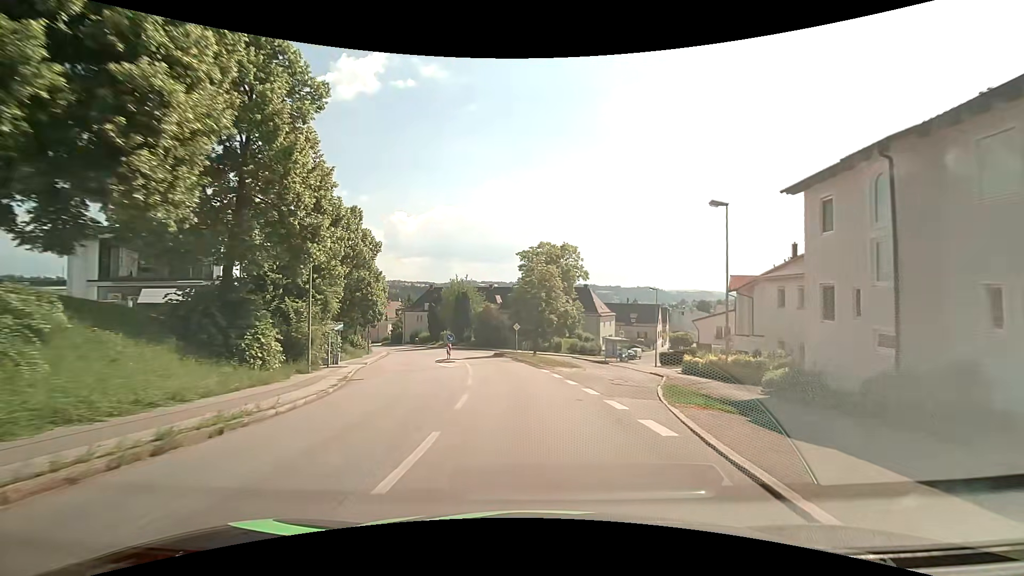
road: residential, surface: asphalt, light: Day
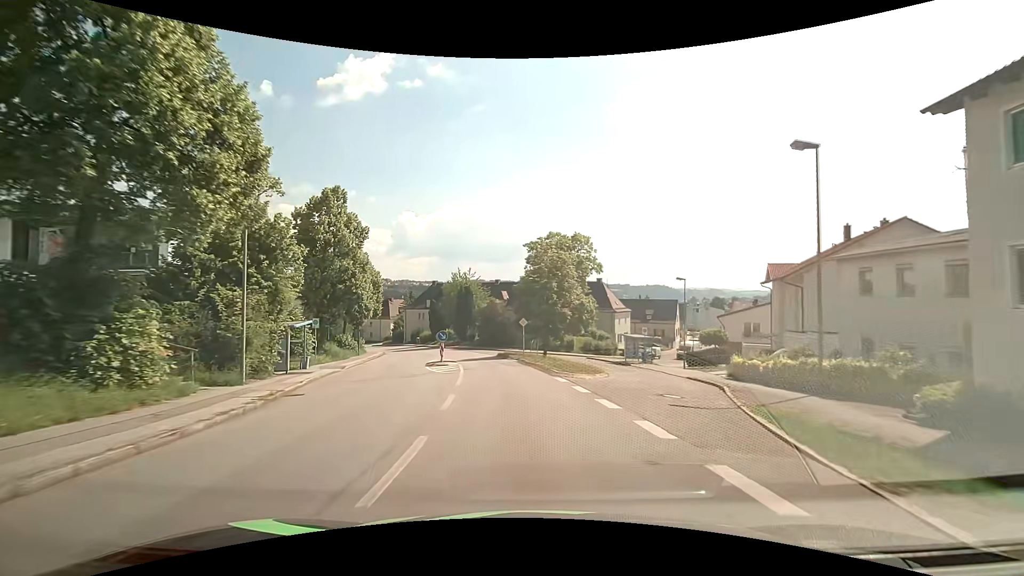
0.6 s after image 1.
(0.0, +6.3) m; -1°
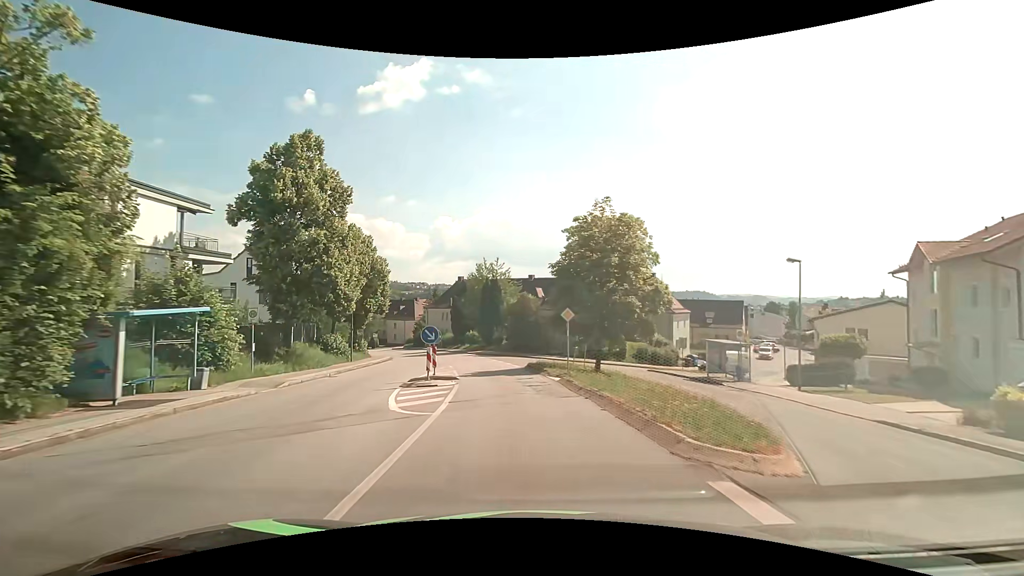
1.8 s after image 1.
(-0.4, +12.4) m; -3°
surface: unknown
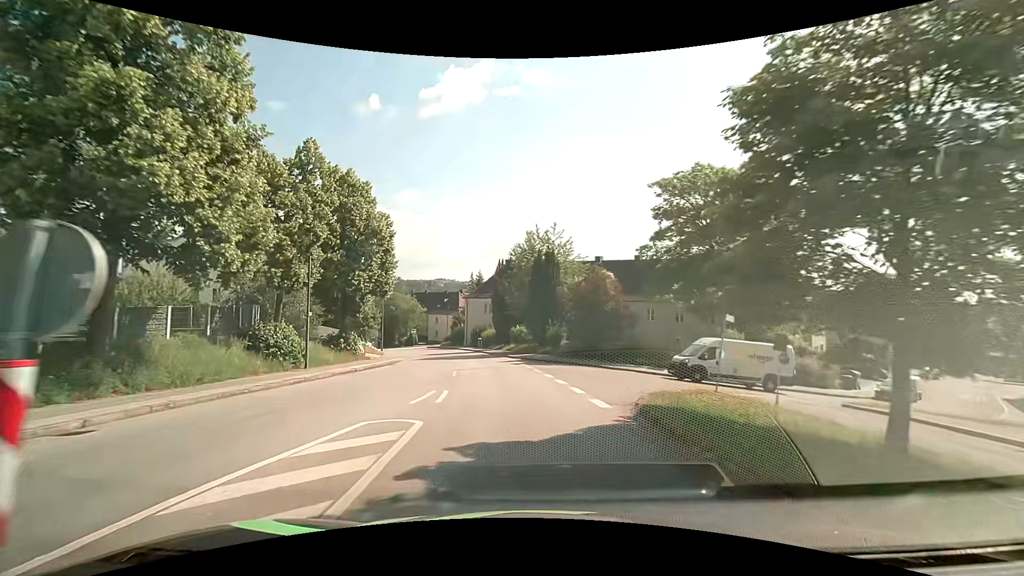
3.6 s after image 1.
(-1.2, +17.8) m; -9°
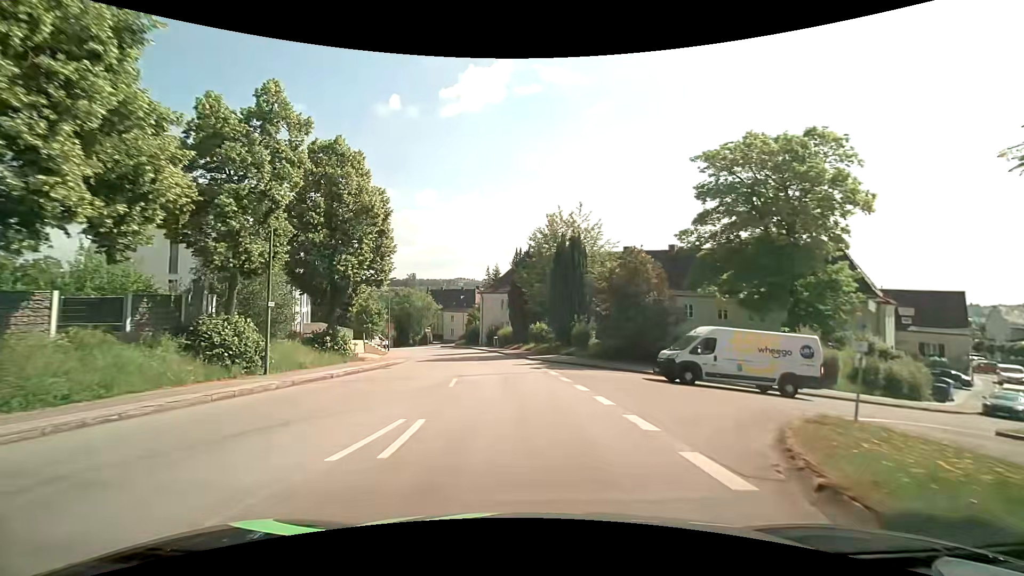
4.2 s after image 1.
(+0.1, +5.7) m; 0°
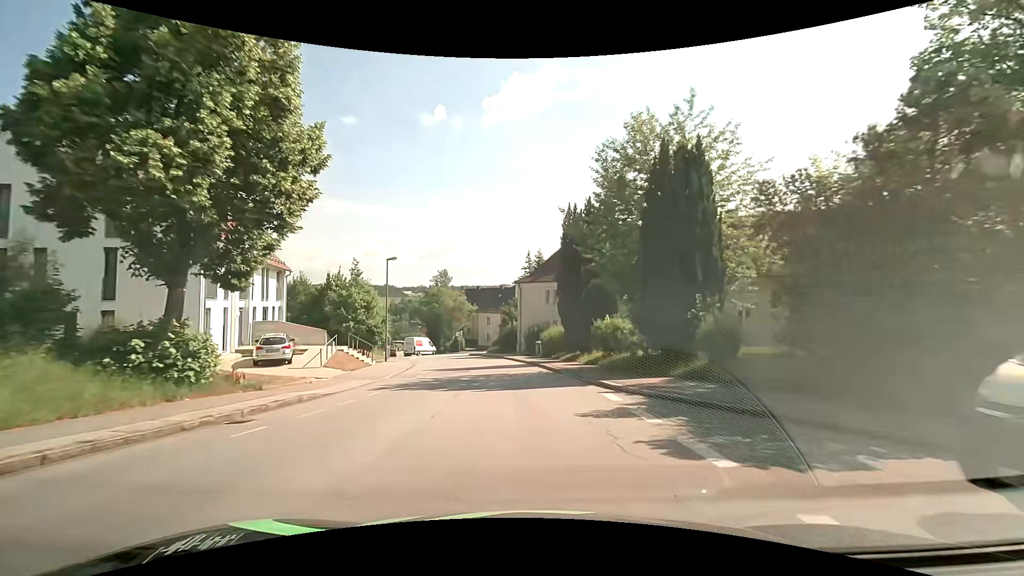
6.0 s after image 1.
(-0.9, +16.9) m; -5°
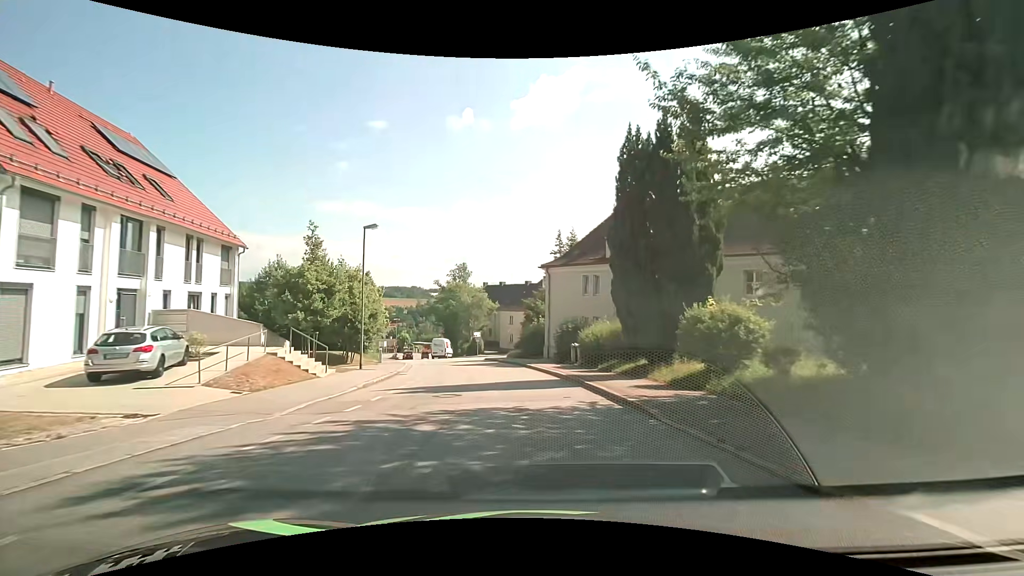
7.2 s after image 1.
(-0.3, +11.3) m; -4°
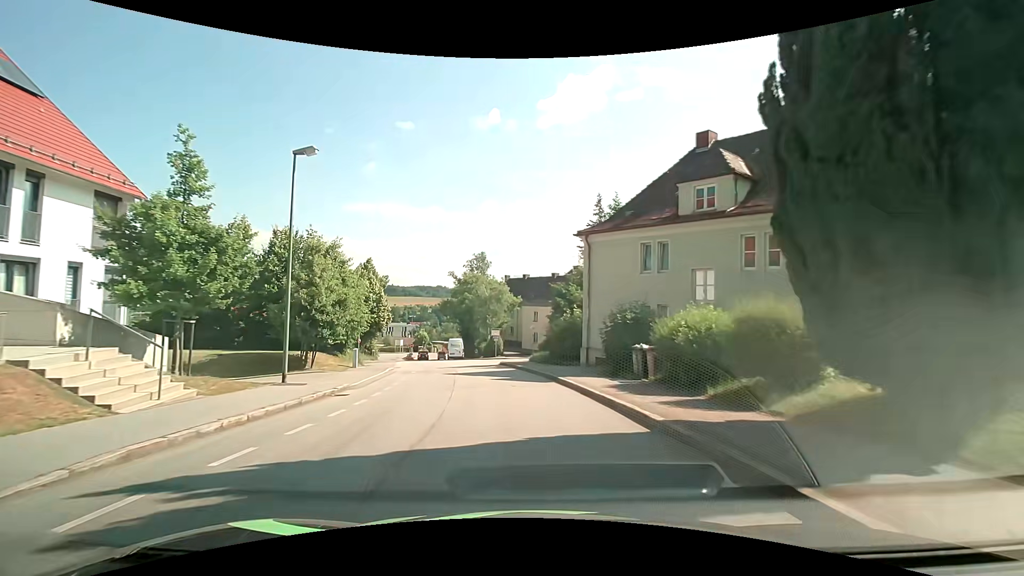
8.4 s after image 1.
(-0.1, +11.1) m; -2°
(0, +10) (-1, +20) (-3, +30) (-5, +40) (-7, +49) (-9, +59) (-11, +69) (-13, +79) (-15, +88) (-18, +98) m
